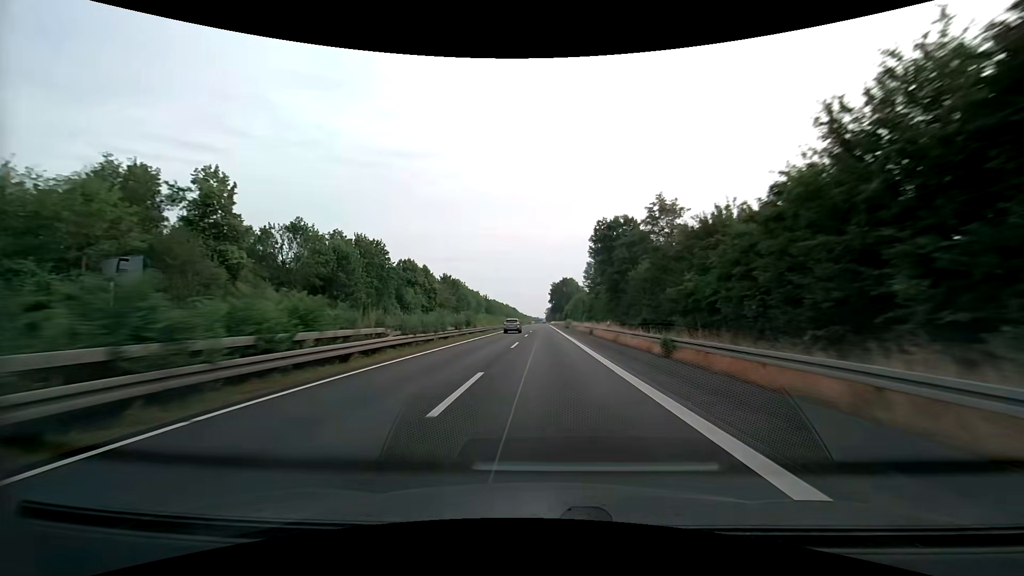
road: trunk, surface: asphalt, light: Day
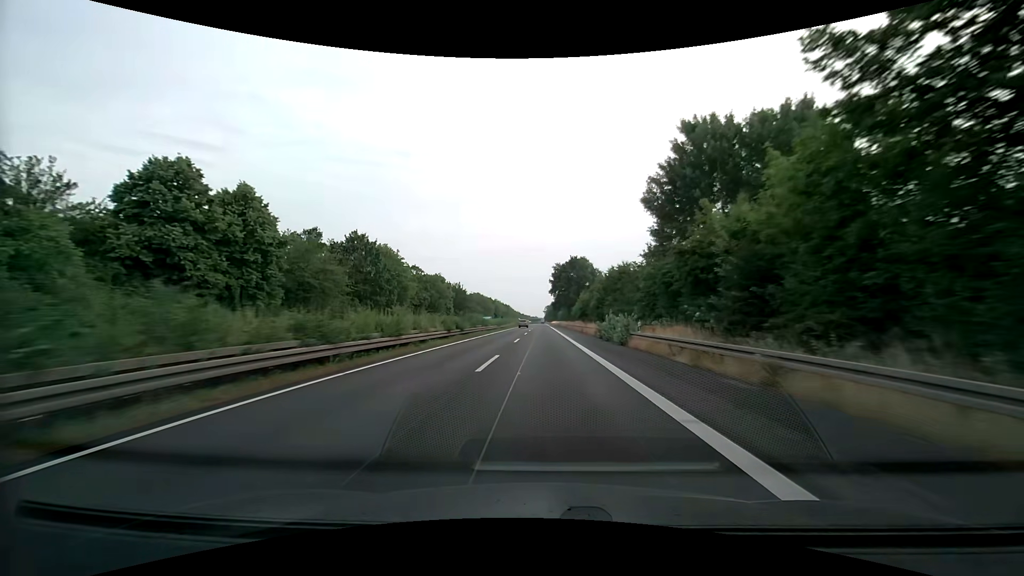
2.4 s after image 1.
(+0.1, +65.8) m; 0°
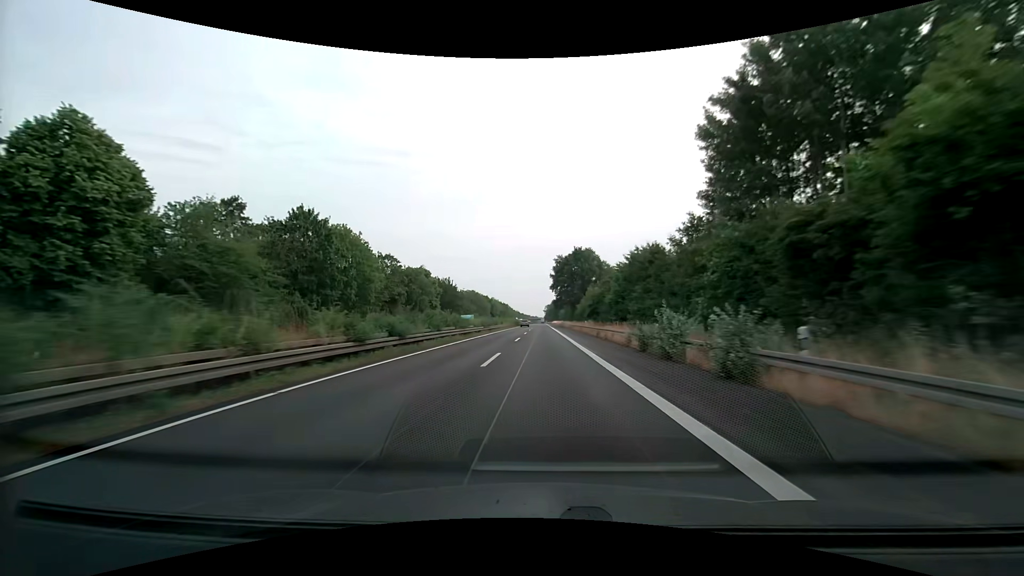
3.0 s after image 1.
(-0.1, +16.5) m; 0°
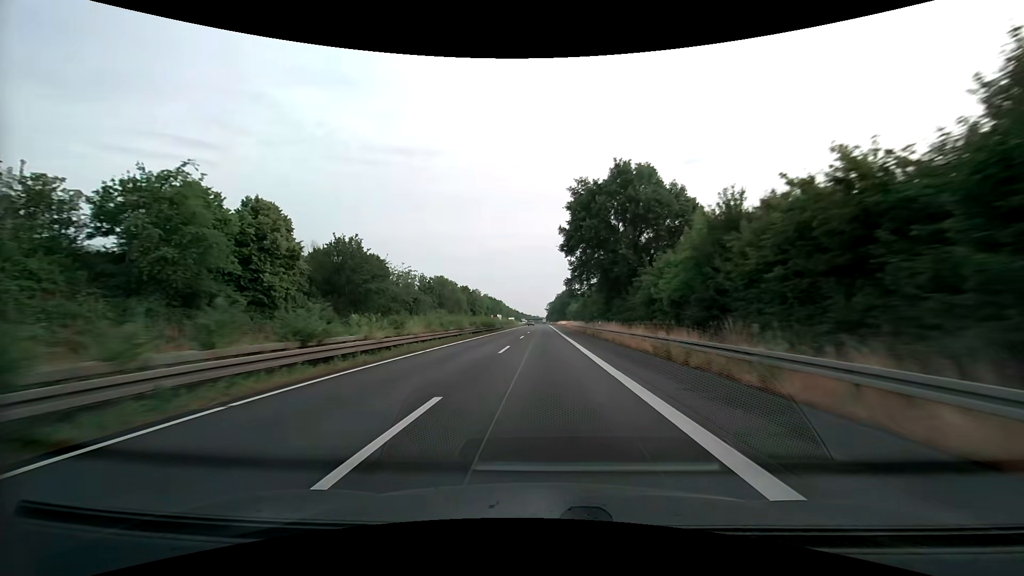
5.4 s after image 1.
(-0.4, +65.9) m; 0°
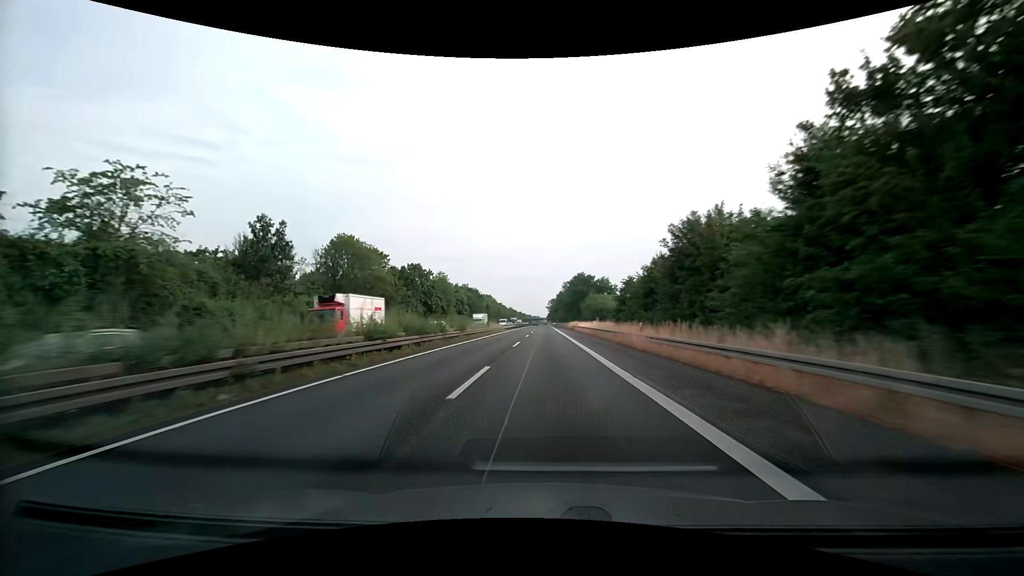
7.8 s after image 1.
(-0.2, +66.0) m; 0°
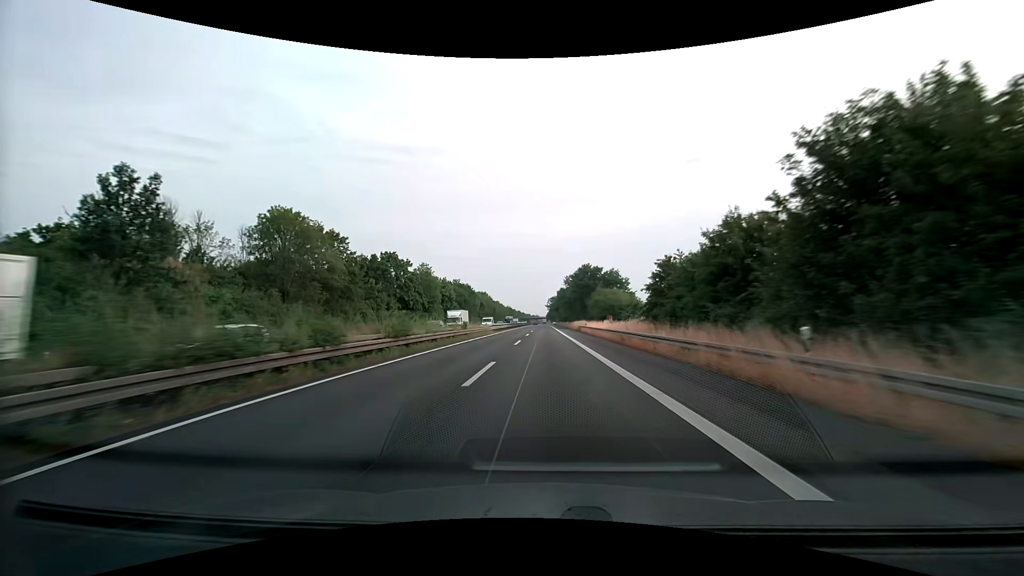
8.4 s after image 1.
(+0.1, +16.5) m; 0°
